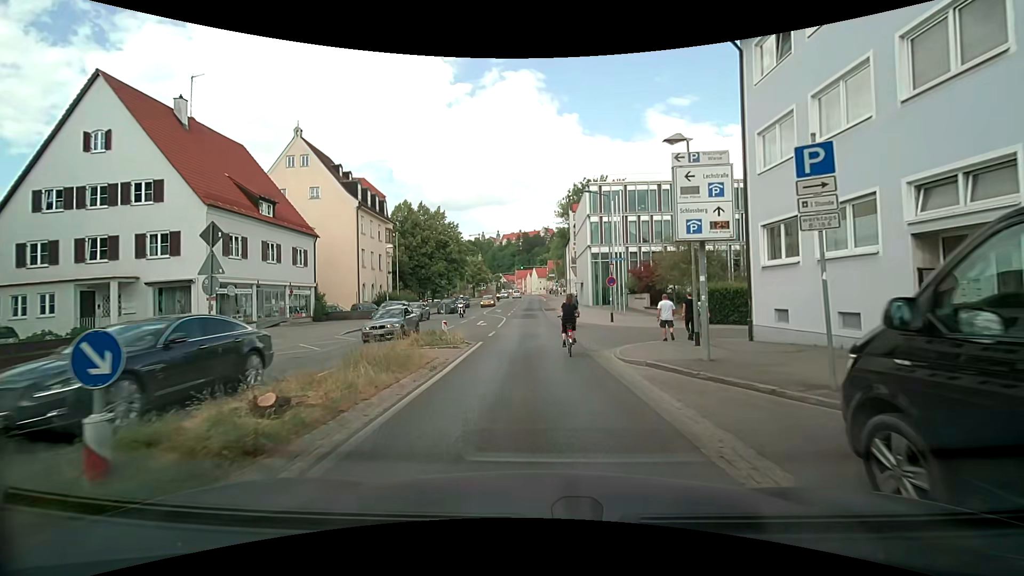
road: secondary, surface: asphalt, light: Day
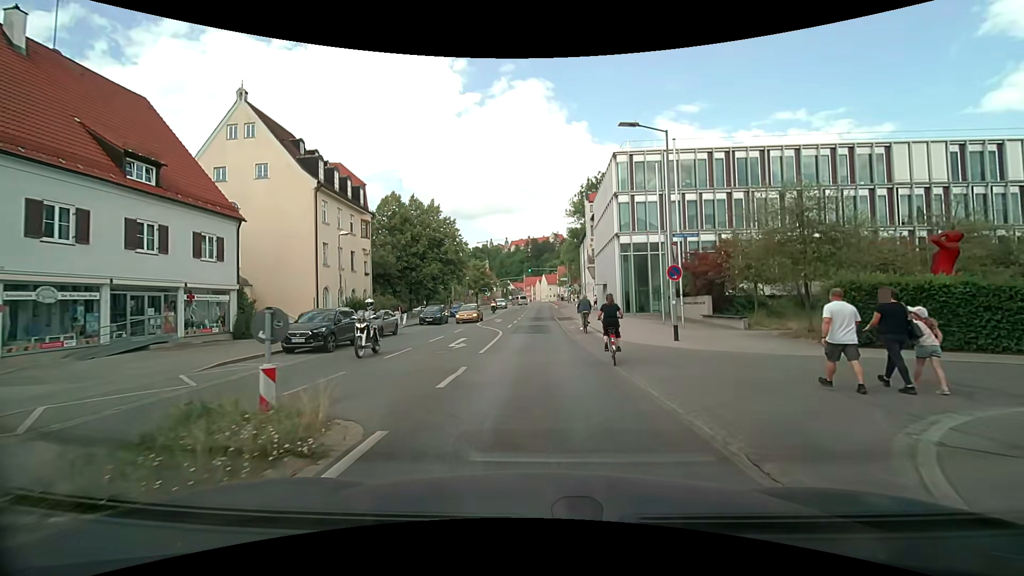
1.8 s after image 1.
(-0.1, +12.1) m; -1°
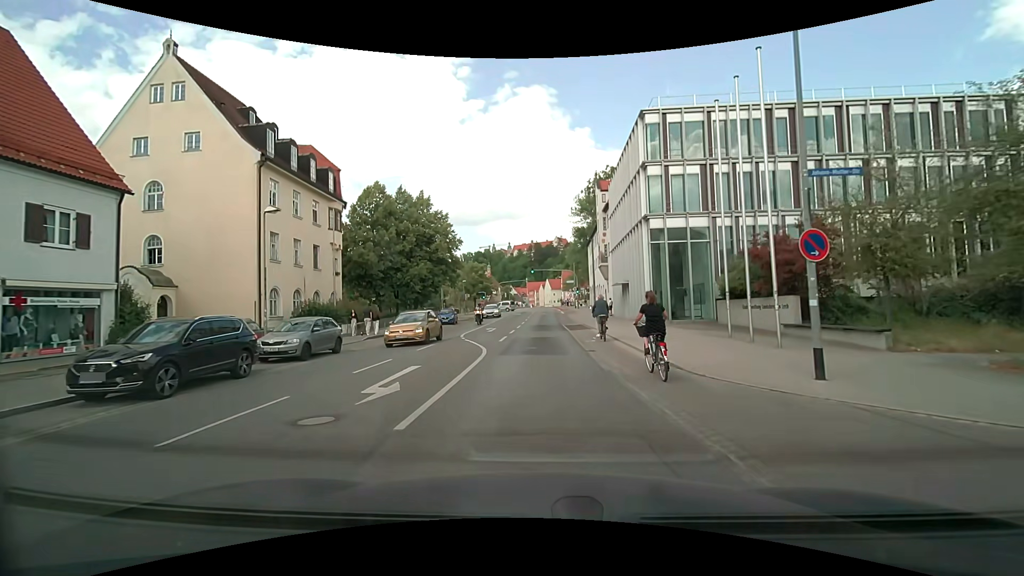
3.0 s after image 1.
(0.0, +9.0) m; -1°
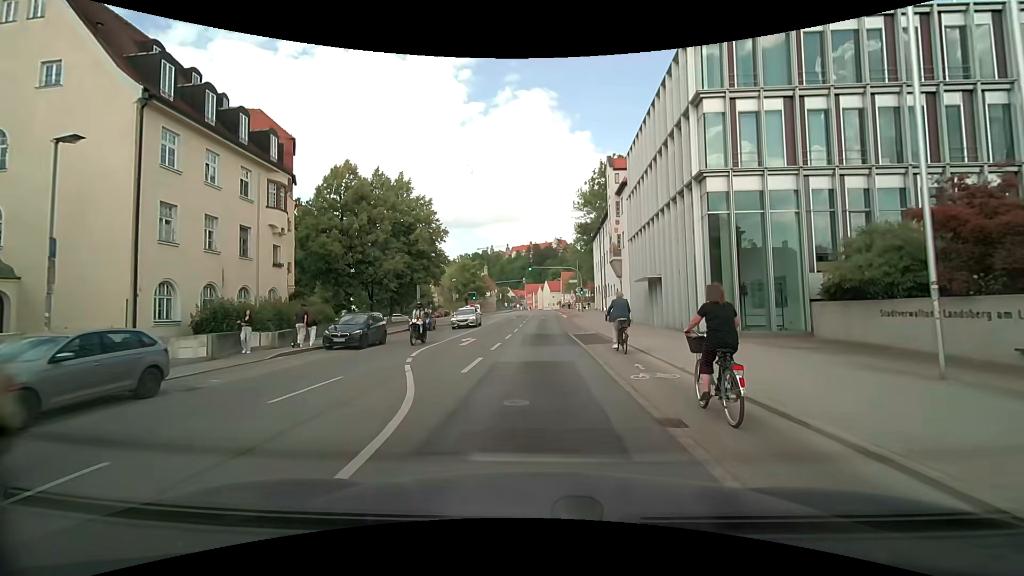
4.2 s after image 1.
(+0.1, +9.7) m; 0°
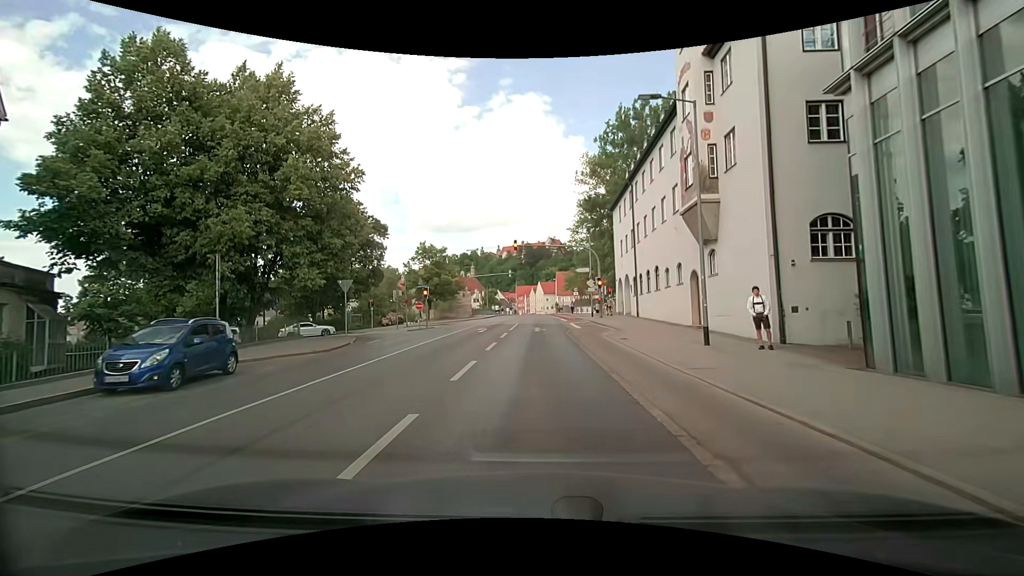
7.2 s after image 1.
(+0.1, +25.4) m; +1°
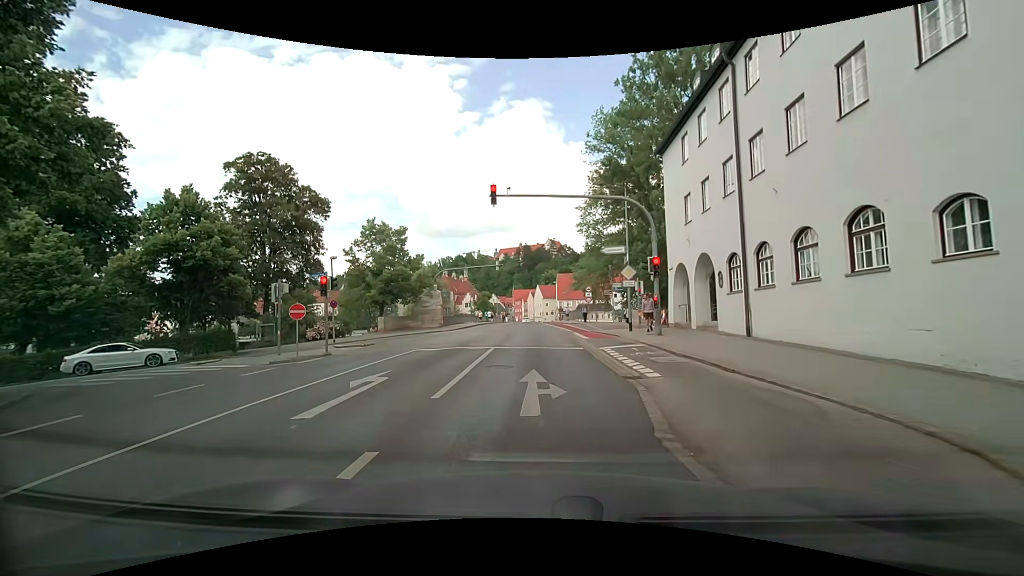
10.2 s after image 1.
(+0.1, +19.0) m; 0°
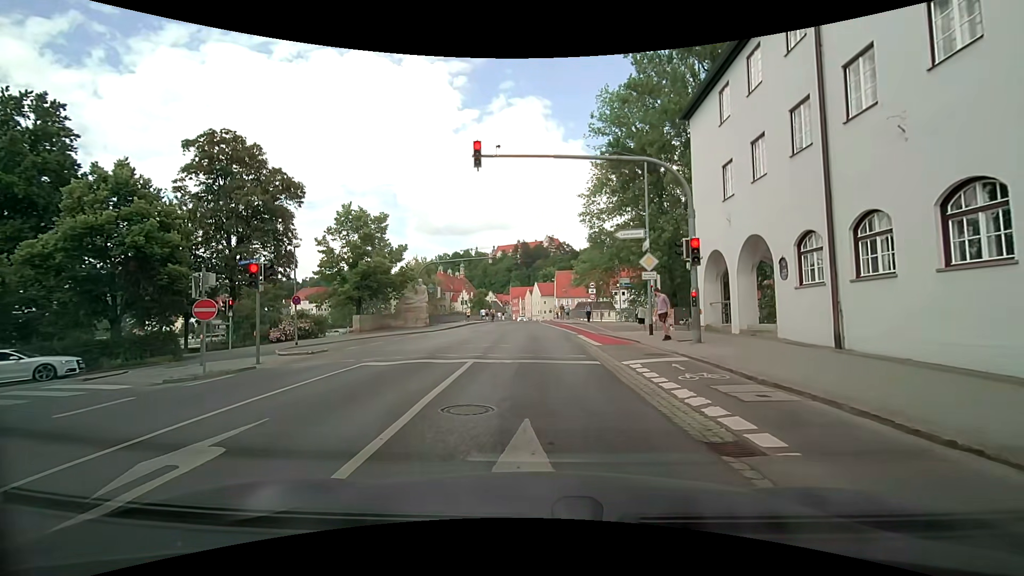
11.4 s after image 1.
(0.0, +5.1) m; 0°
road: residential
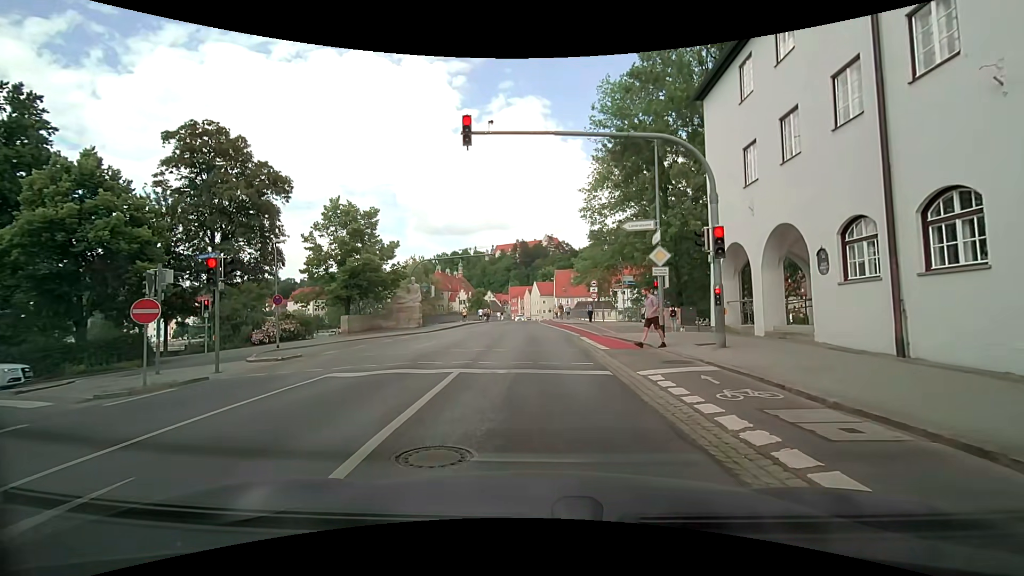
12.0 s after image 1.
(0.0, +2.0) m; 0°
